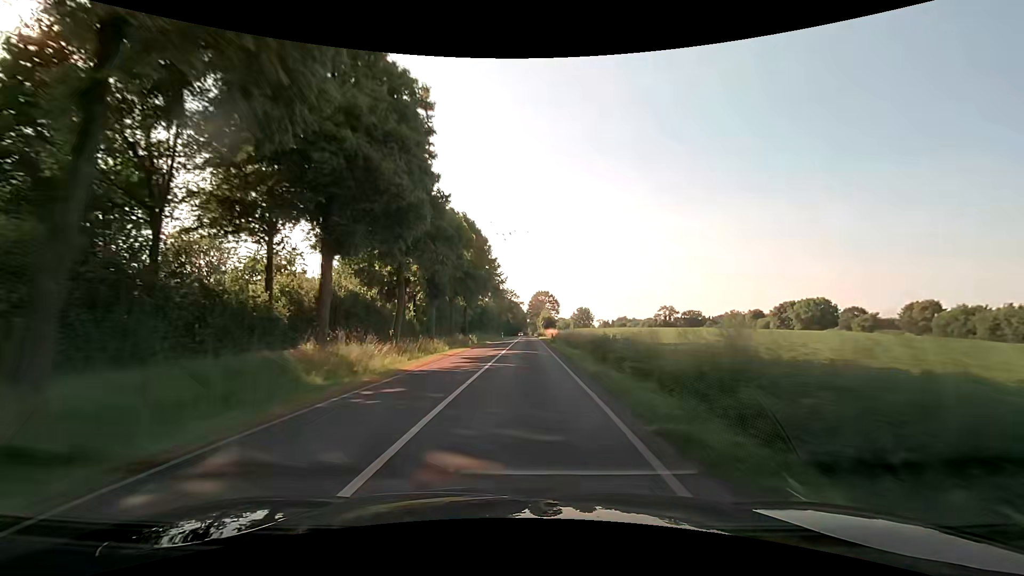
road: secondary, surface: asphalt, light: Day
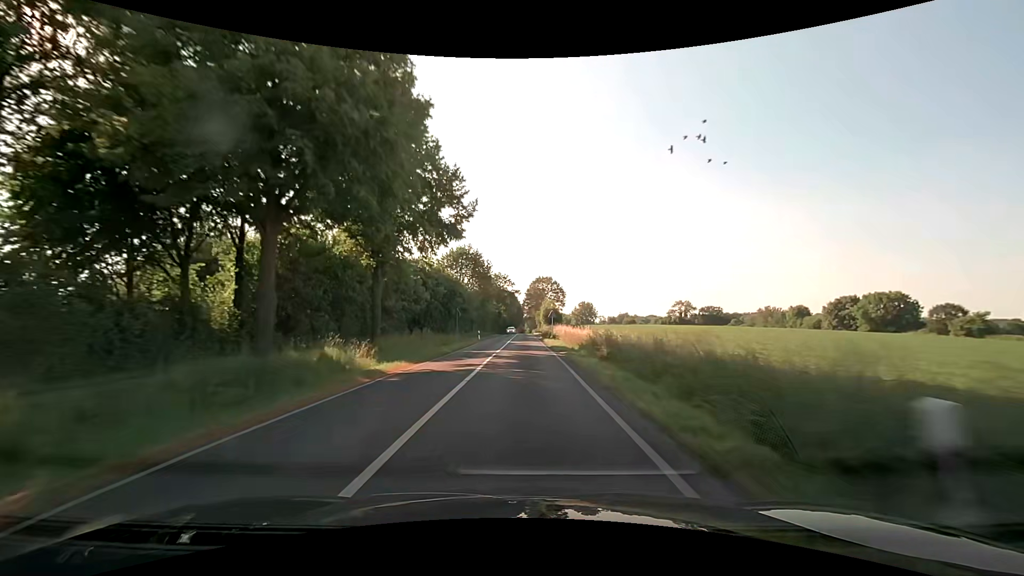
(+0.2, +40.6) m; 0°
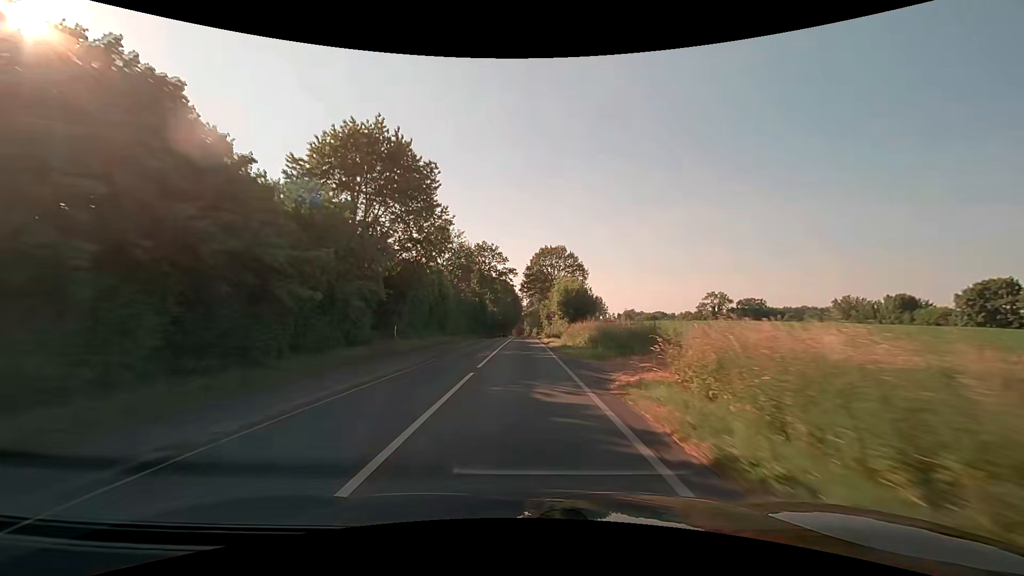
(+0.1, +53.1) m; 0°
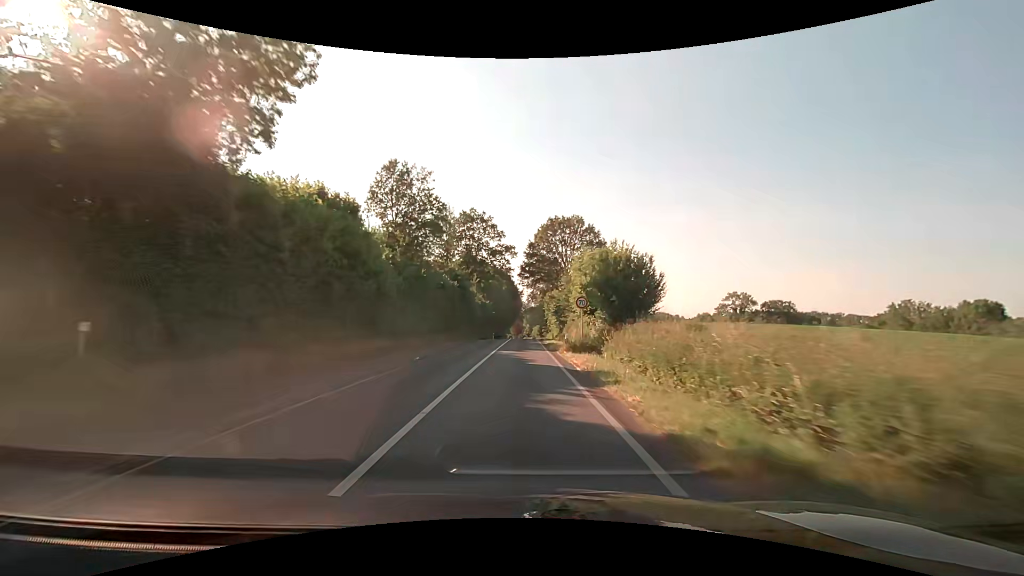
(0.0, +24.8) m; 0°
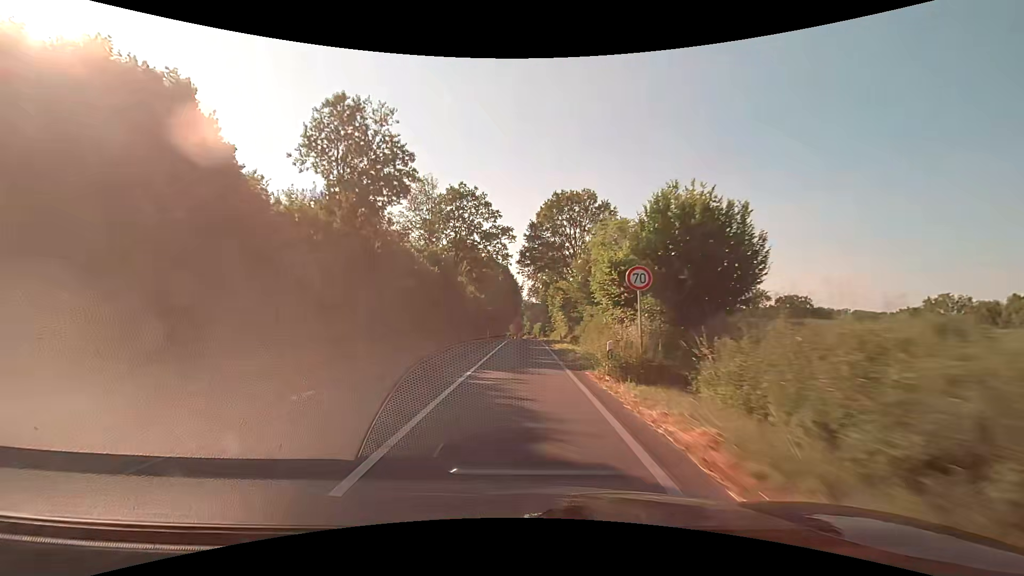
(0.0, +12.0) m; 0°
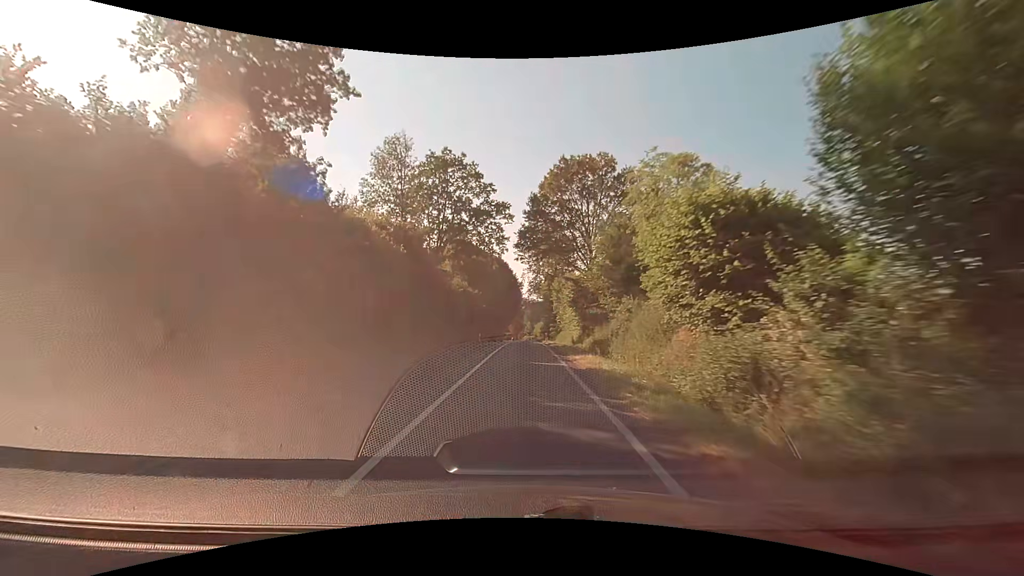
(0.0, +11.7) m; 0°
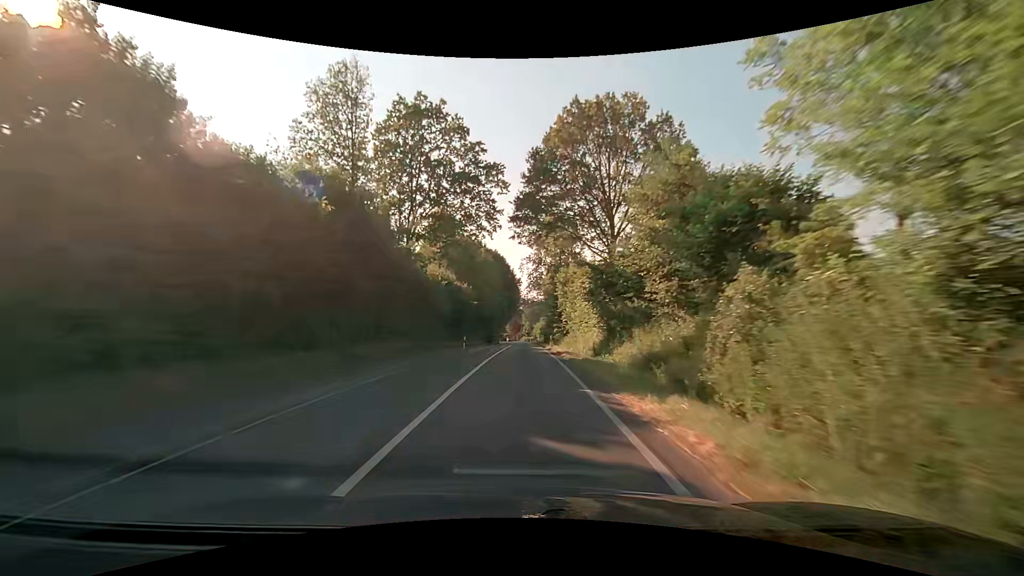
(0.0, +11.5) m; 0°
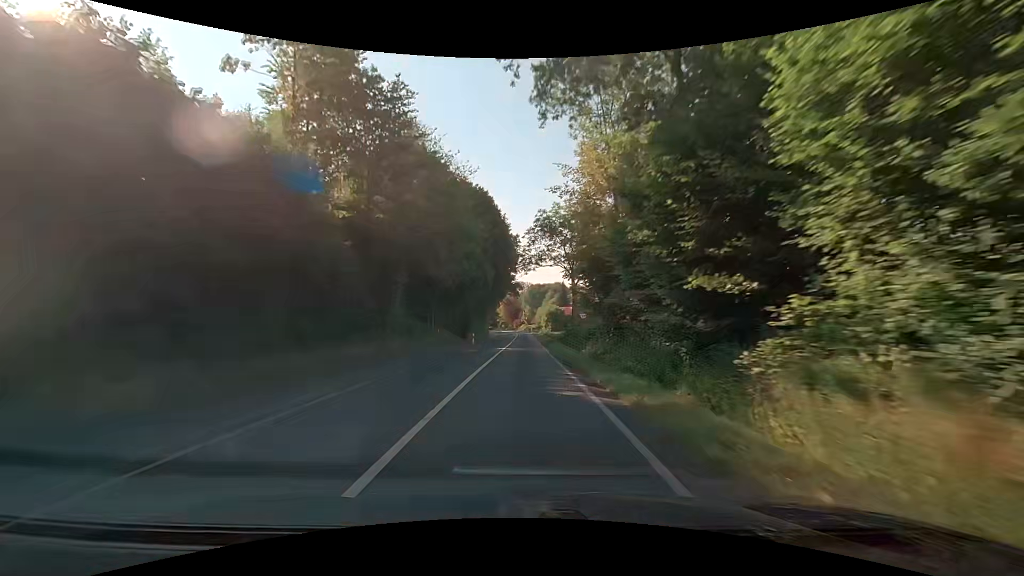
(+0.1, +45.1) m; 0°
(0, +10) (0, +20) (0, +30) (0, +40) (0, +50) (0, +60) (0, +70) (0, +80) (0, +90) (0, +100) m
